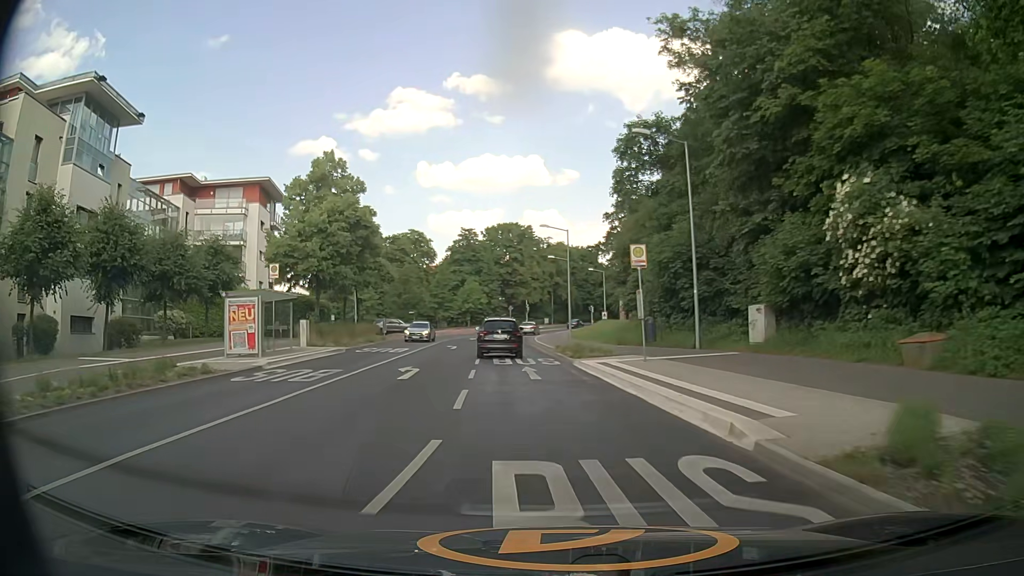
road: secondary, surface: asphalt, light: Day
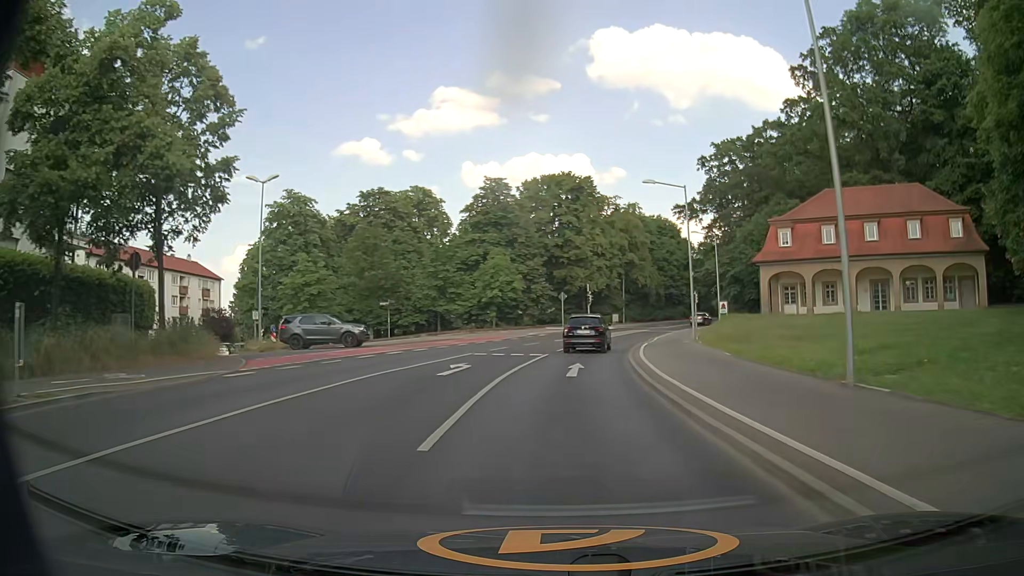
(-2.9, +39.4) m; -4°
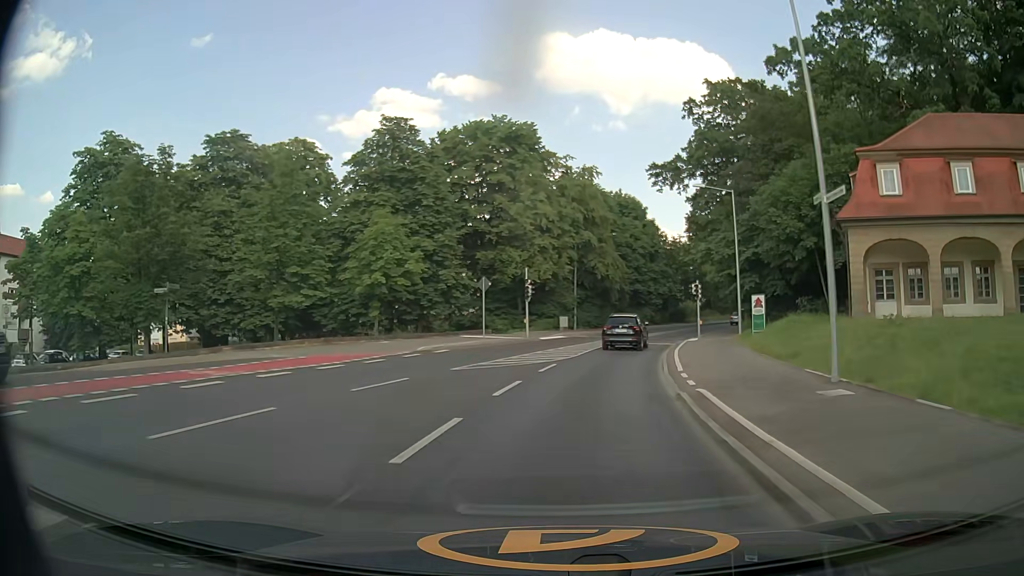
(+0.9, +23.3) m; +5°
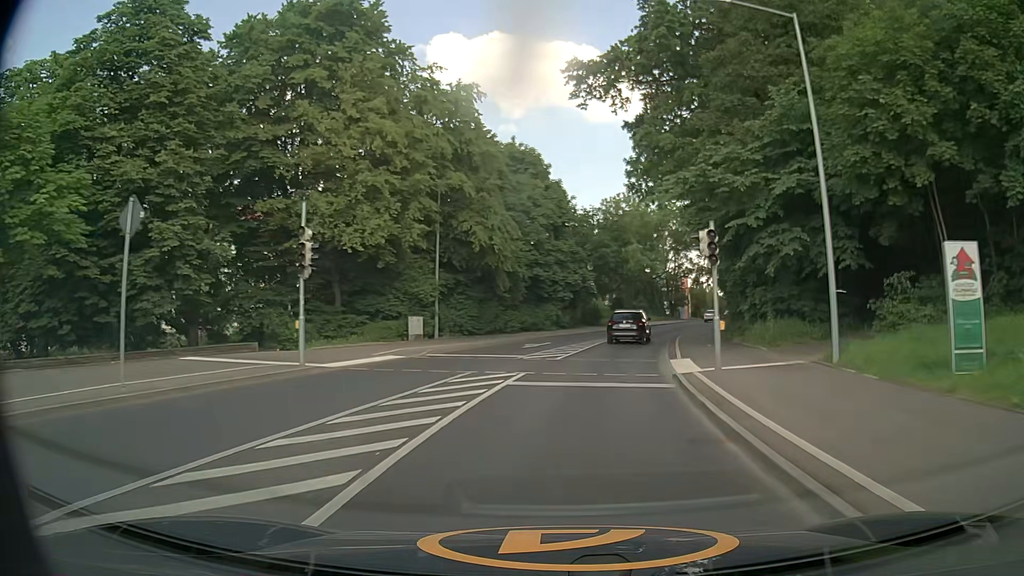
(+2.1, +23.6) m; +10°
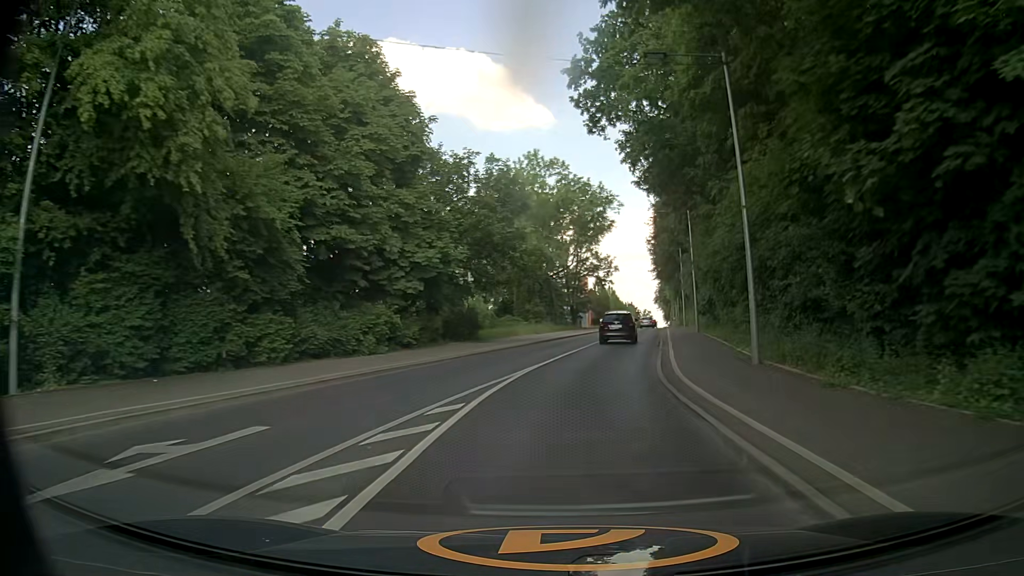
(+2.0, +24.0) m; +10°
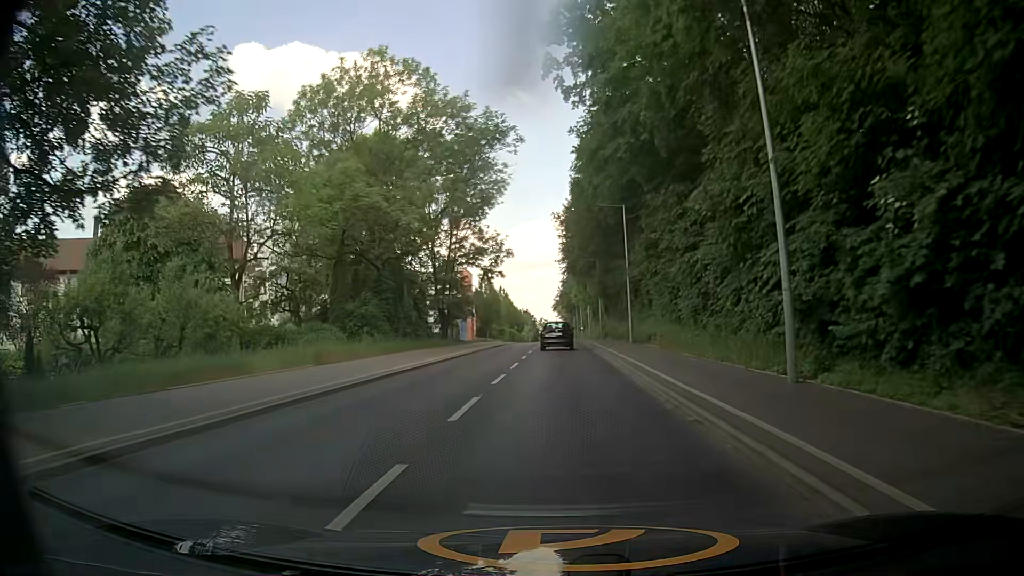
(+3.0, +32.2) m; +9°
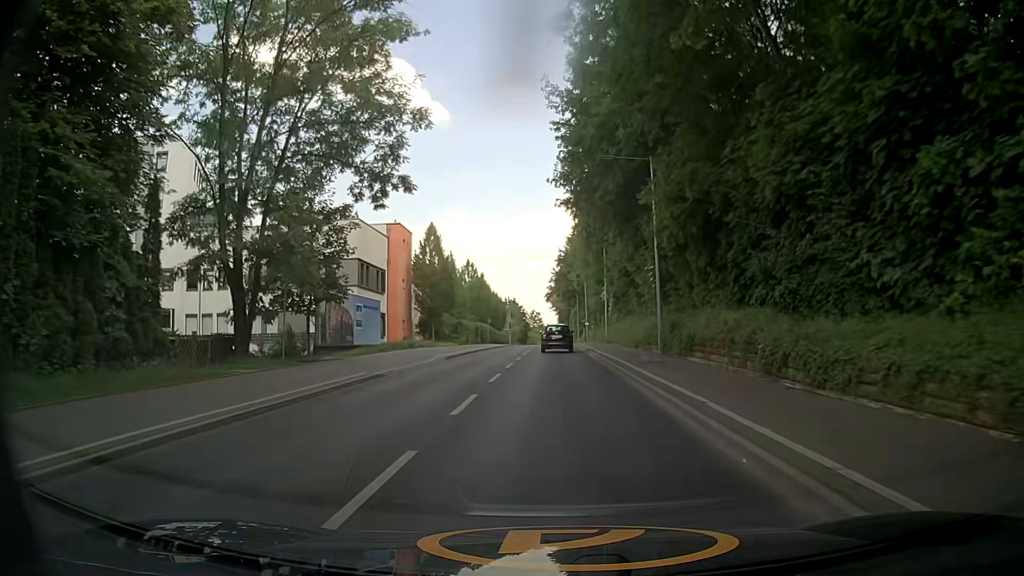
(+0.3, +41.1) m; -1°
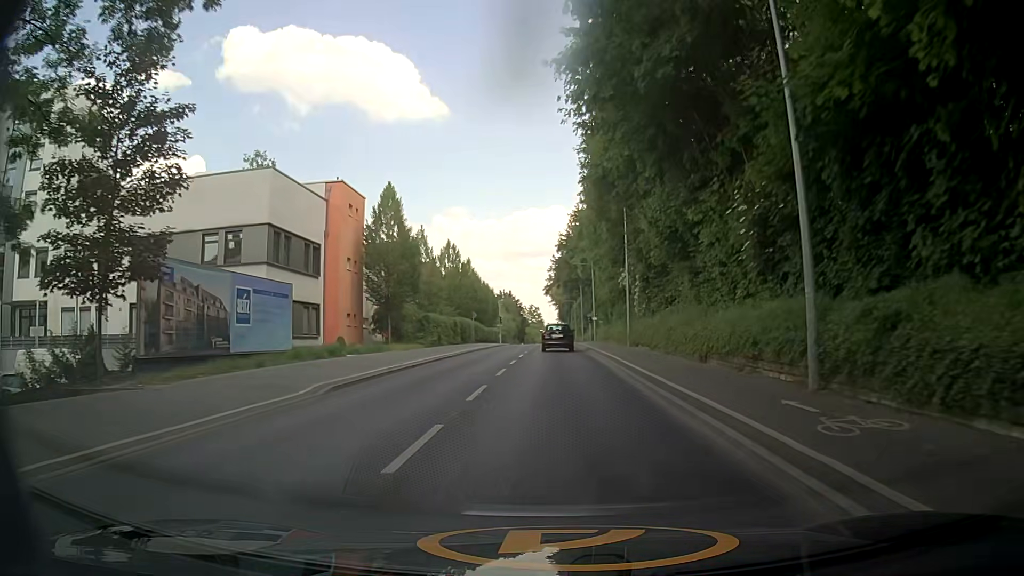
(+0.4, +16.1) m; +1°
(0, +10) (0, +20) (0, +30) (0, +40) (0, +50) (0, +60) (0, +70) (0, +80) (0, +90) (0, +100) m
